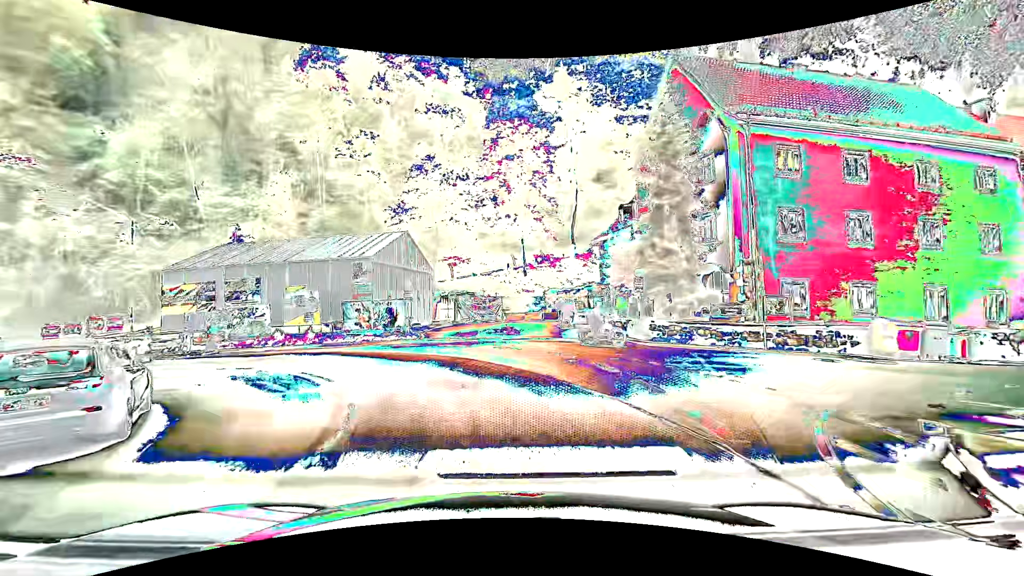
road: primary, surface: asphalt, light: Day
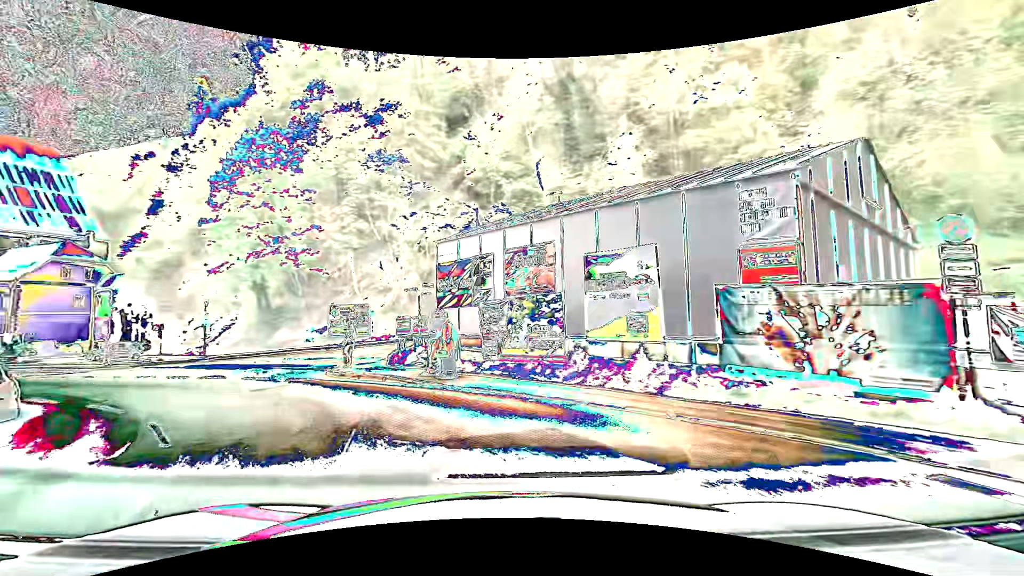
(-4.2, +16.3) m; -40°
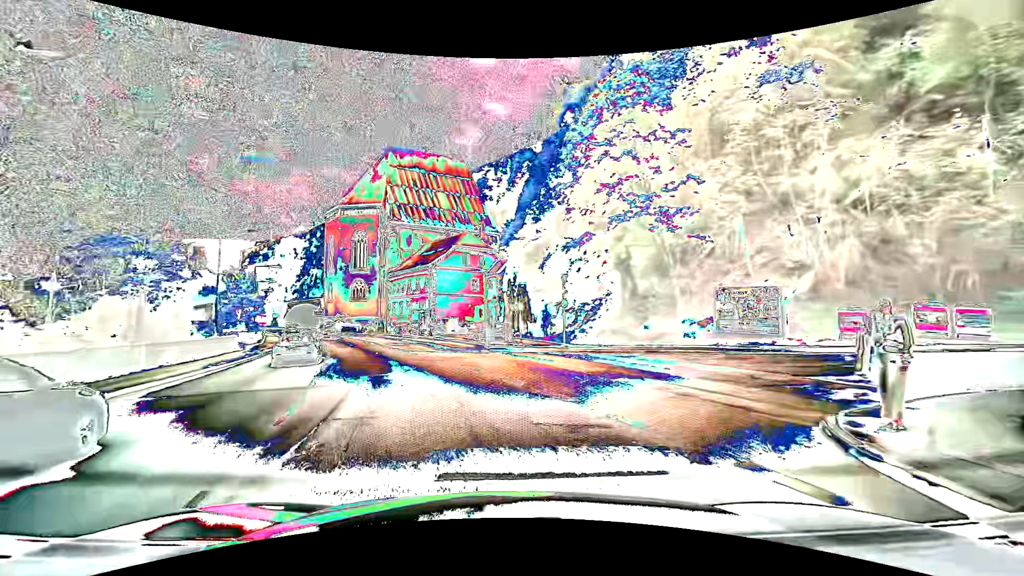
(-5.0, +12.2) m; -39°
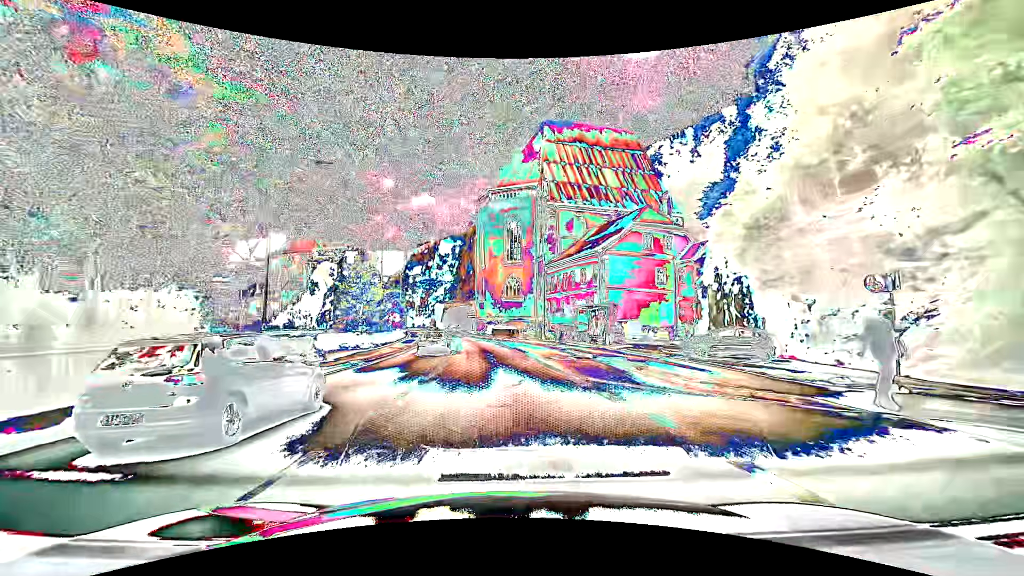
(-3.4, +17.2) m; -18°
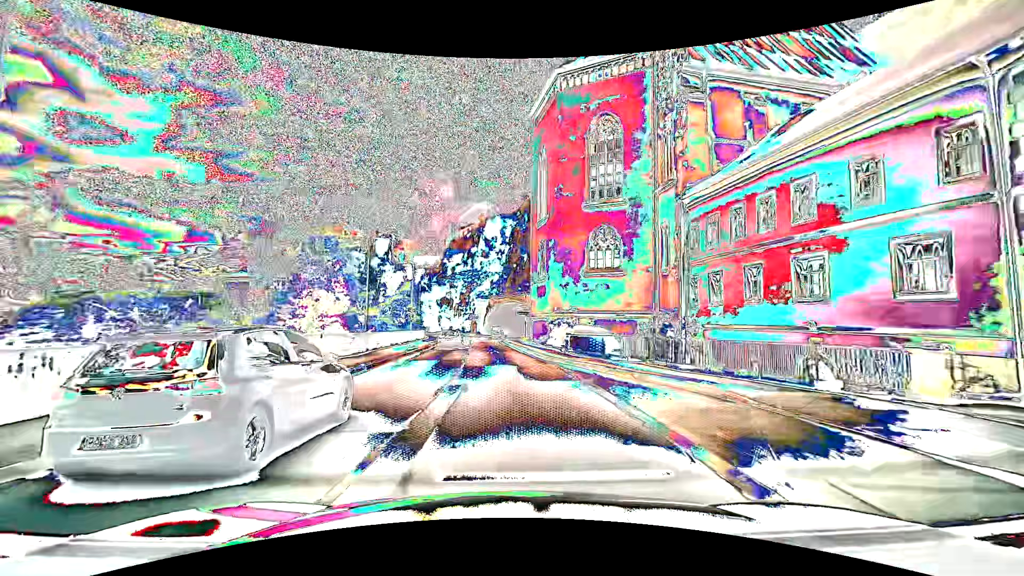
(-2.1, +36.6) m; -7°
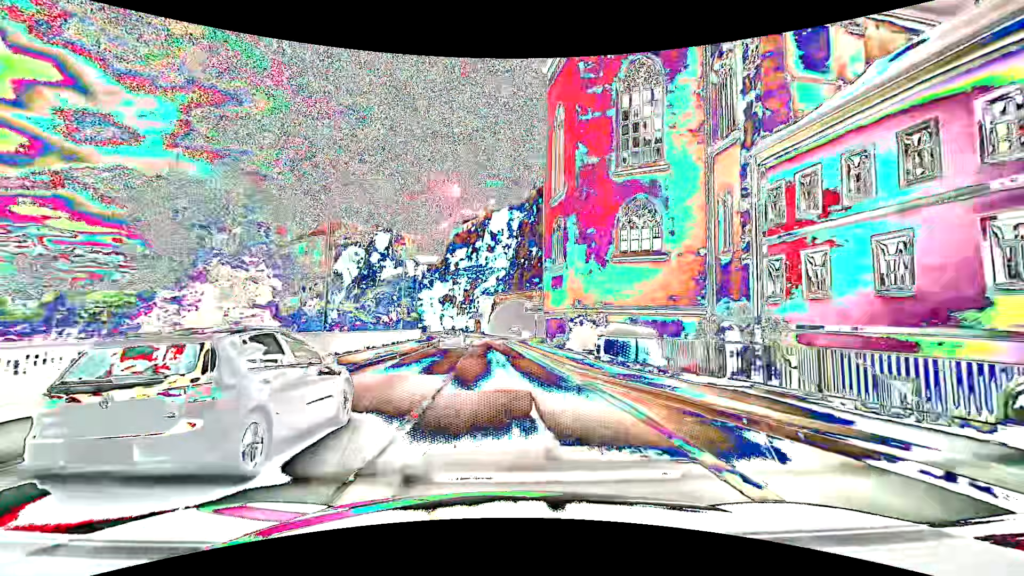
(0.0, +8.0) m; -1°
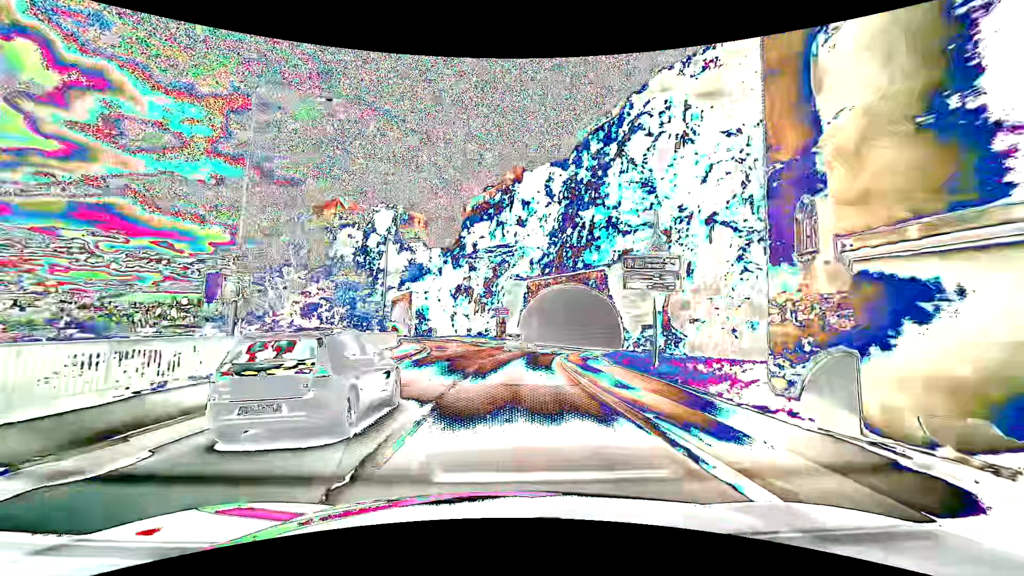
(-1.0, +31.6) m; -4°
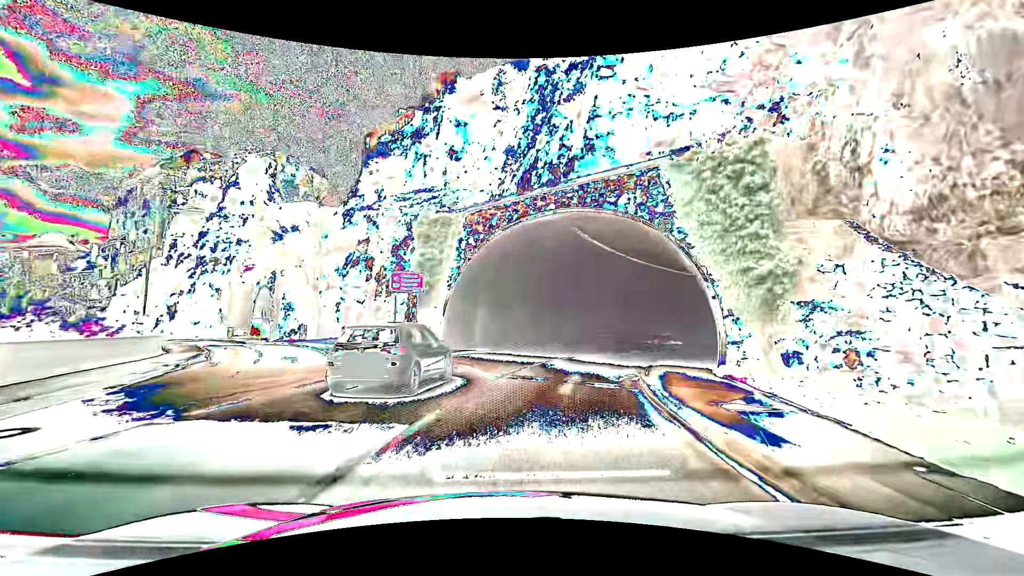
(+0.9, +29.6) m; +7°
